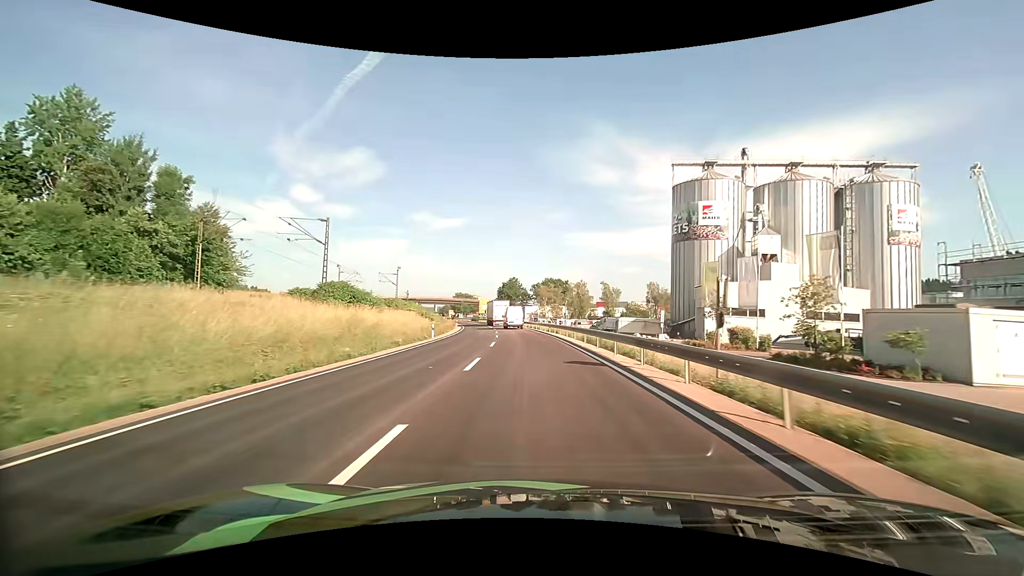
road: primary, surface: asphalt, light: Day
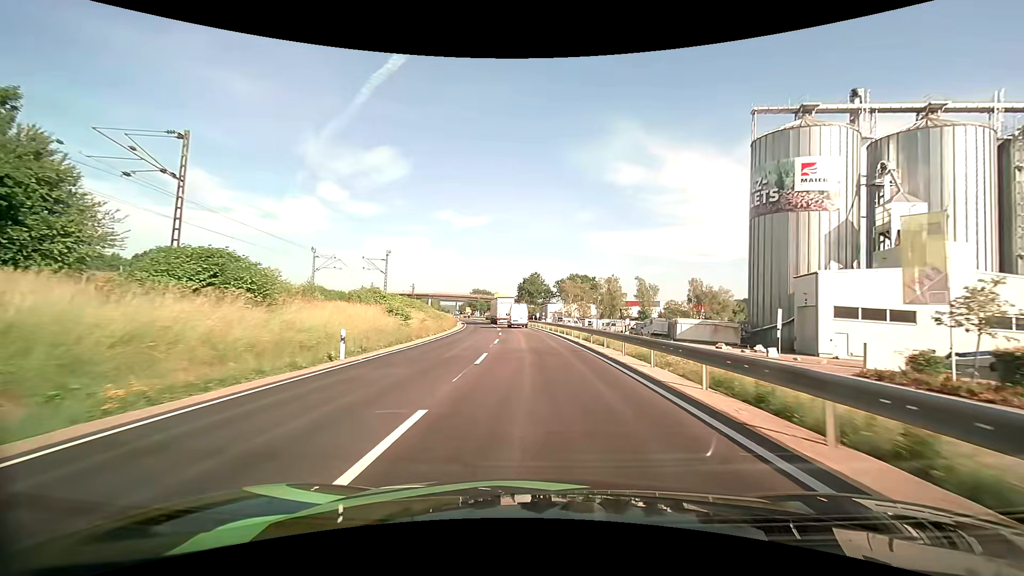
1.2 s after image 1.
(-0.4, +20.7) m; -2°
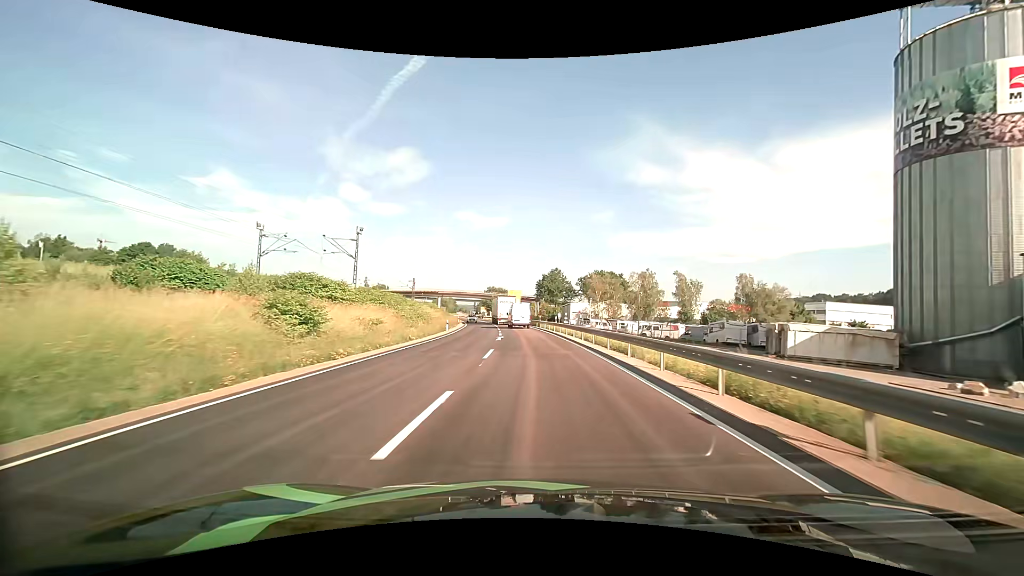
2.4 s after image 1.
(-0.4, +20.4) m; -2°
(0, +10) (0, +20) (-1, +30) (-2, +40) (-2, +50) (-4, +60) (-5, +70) (-6, +80) (-8, +90) (-10, +99) m
